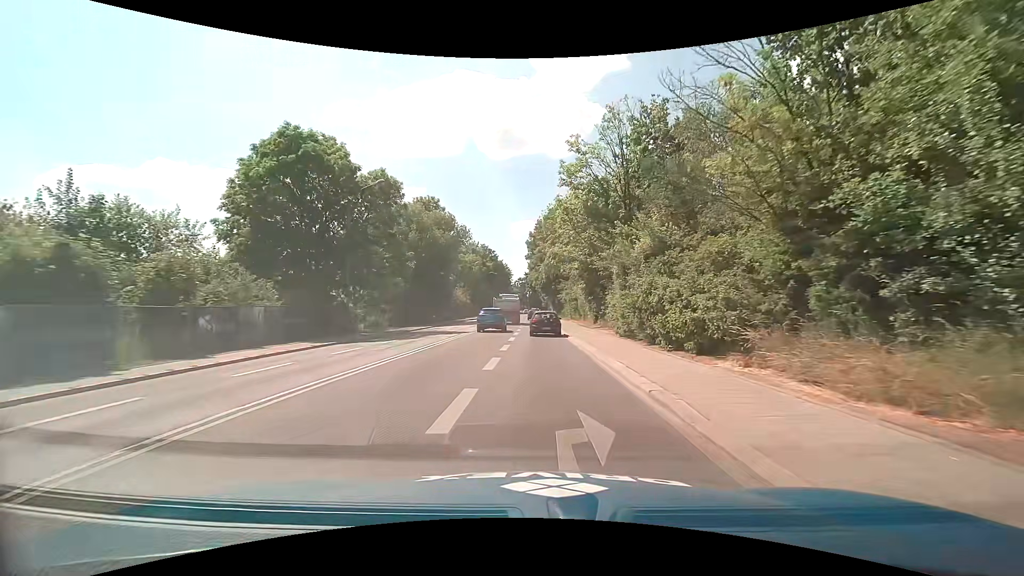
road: secondary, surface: asphalt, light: Day
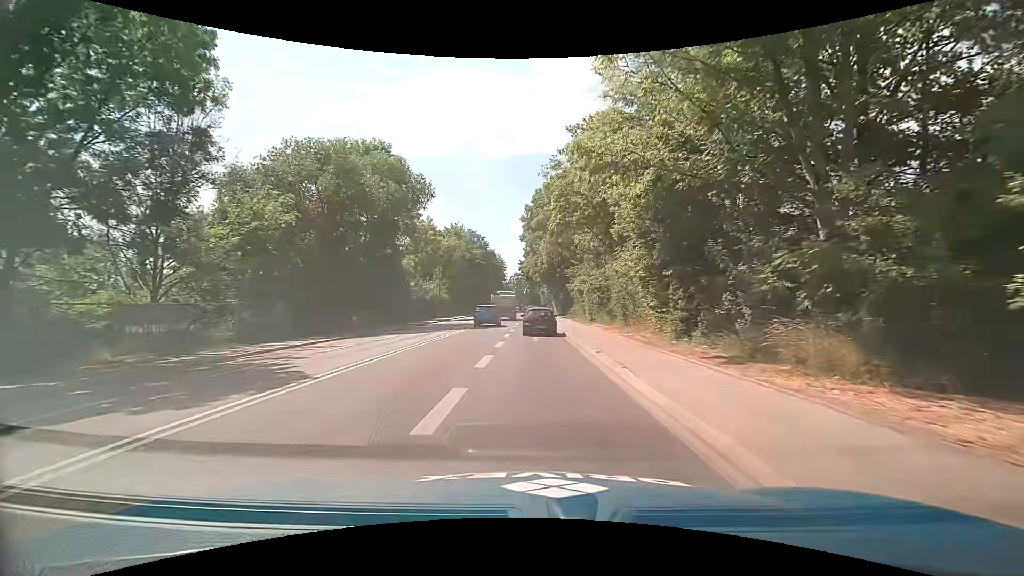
(+0.1, +24.1) m; 0°
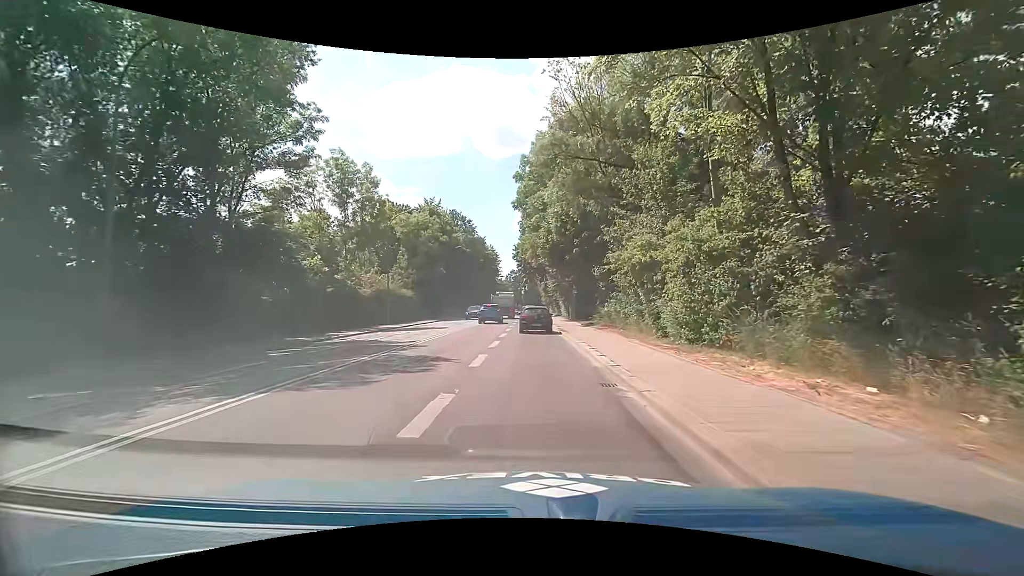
(+0.1, +24.2) m; +2°
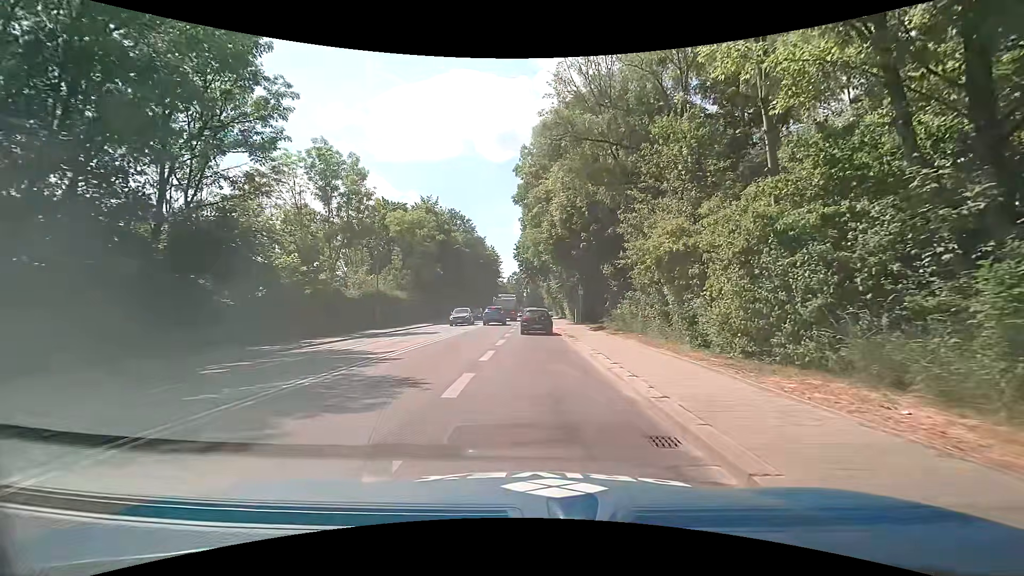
(-0.1, +3.7) m; 0°
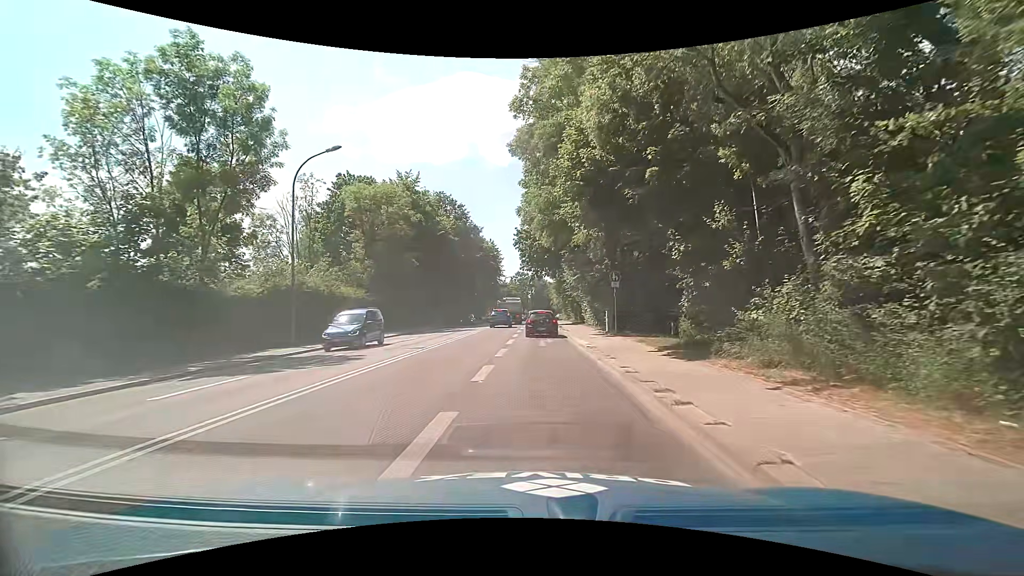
(-0.4, +15.8) m; -1°
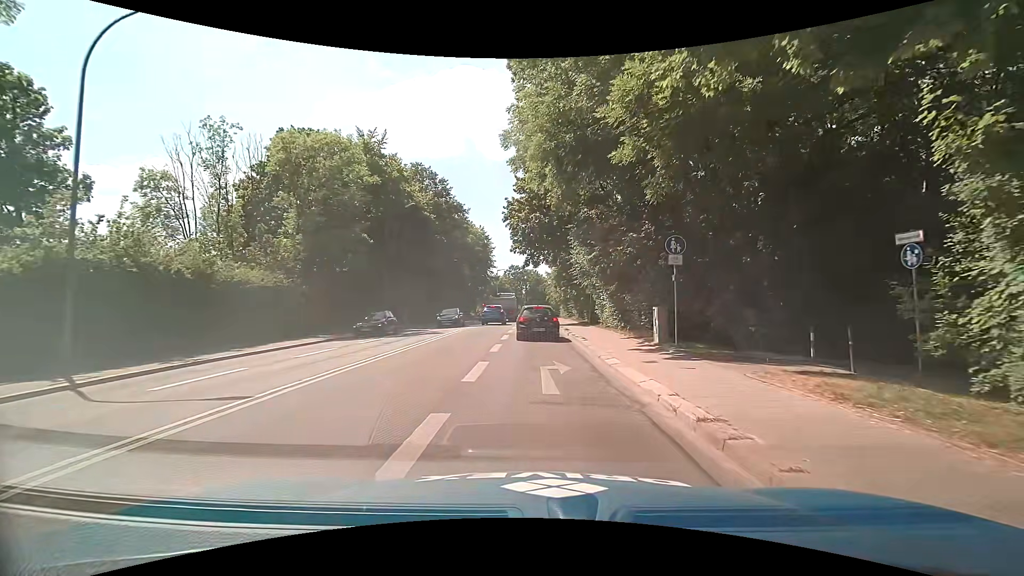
(-0.1, +12.3) m; +2°
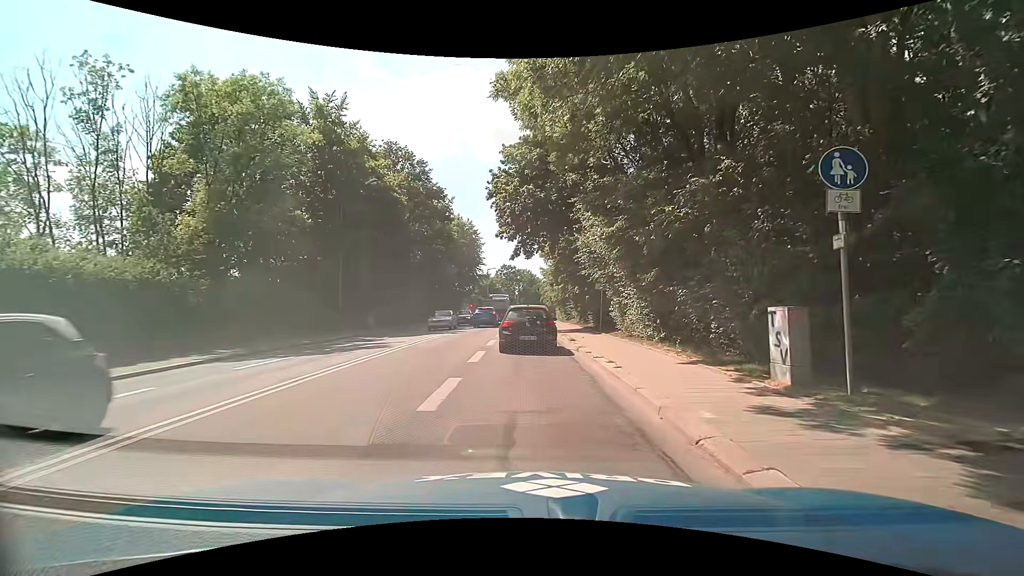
(-0.1, +8.4) m; +2°
